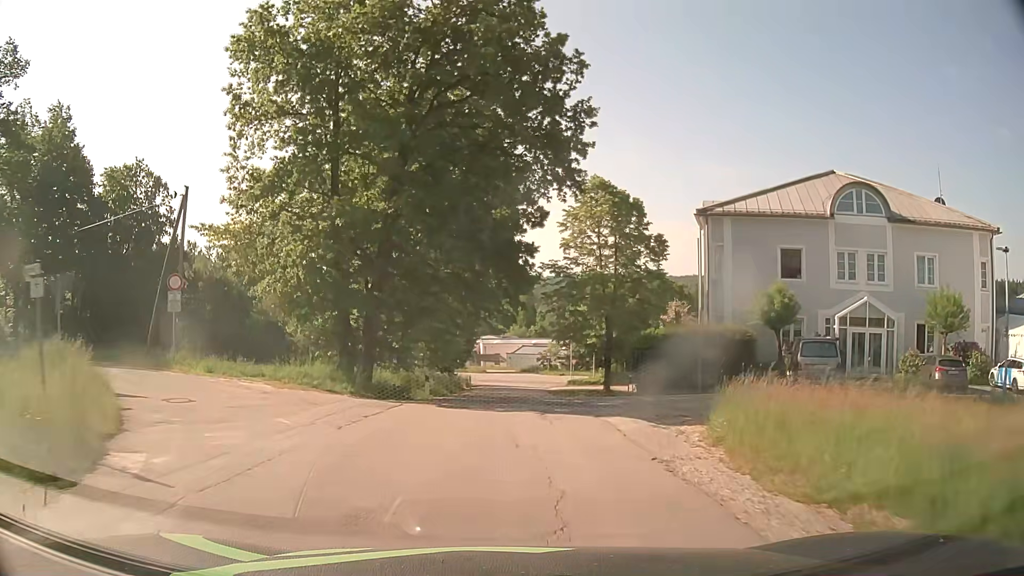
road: unclassified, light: Day
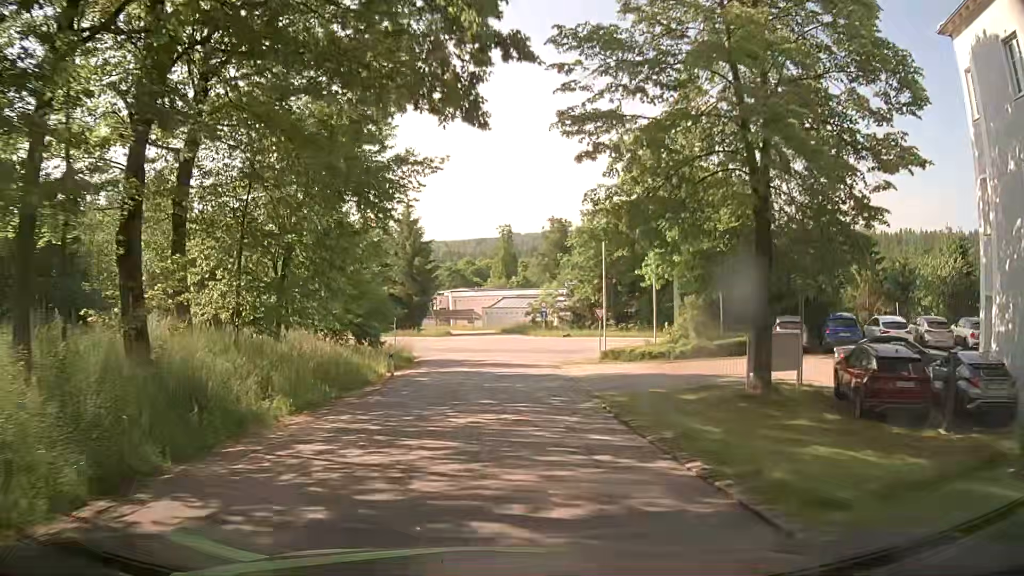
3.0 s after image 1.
(+0.6, +32.1) m; +2°
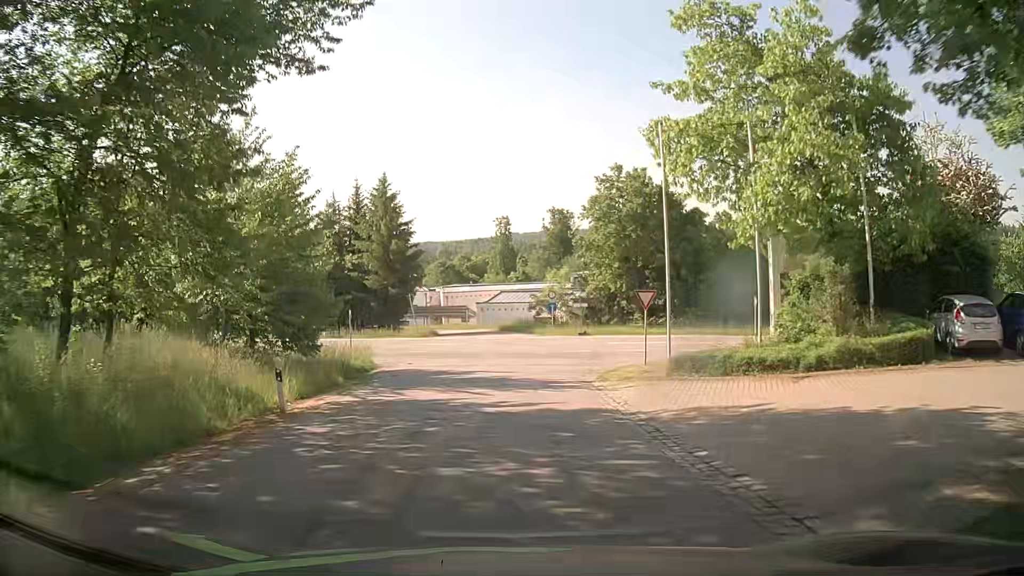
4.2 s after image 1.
(+0.2, +12.7) m; +2°
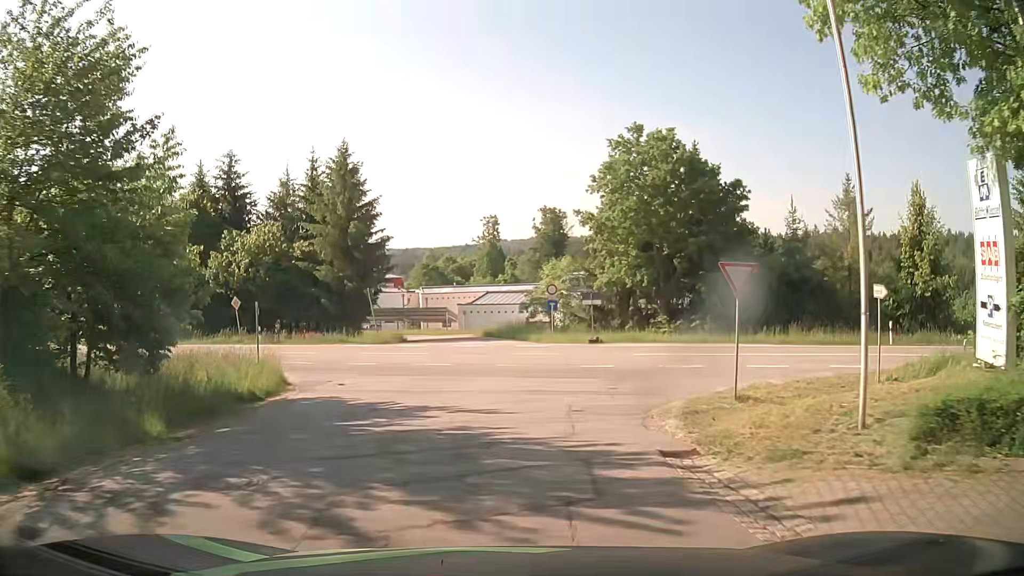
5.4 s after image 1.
(-0.3, +11.1) m; -1°
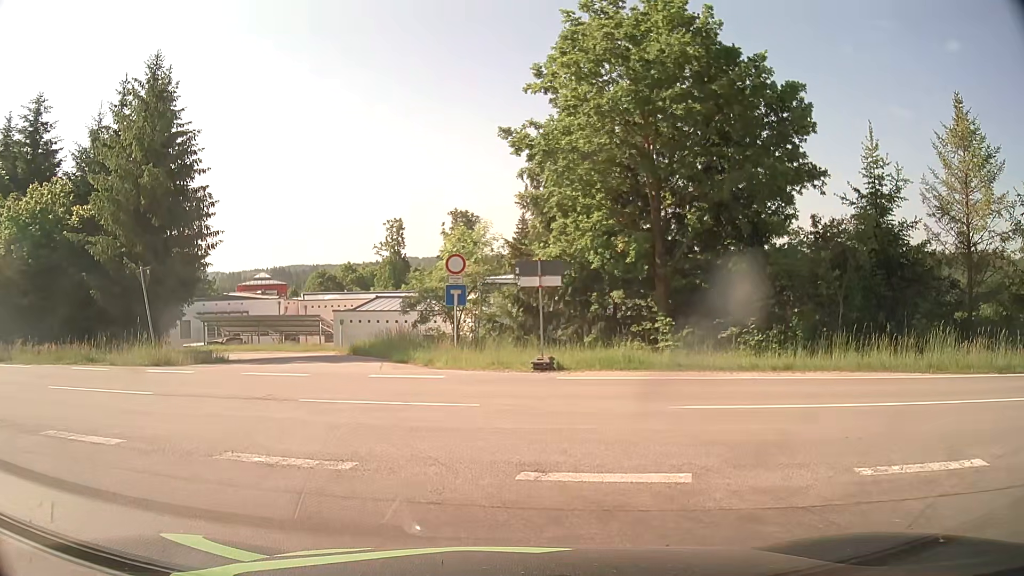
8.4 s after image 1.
(+1.1, +16.8) m; +7°
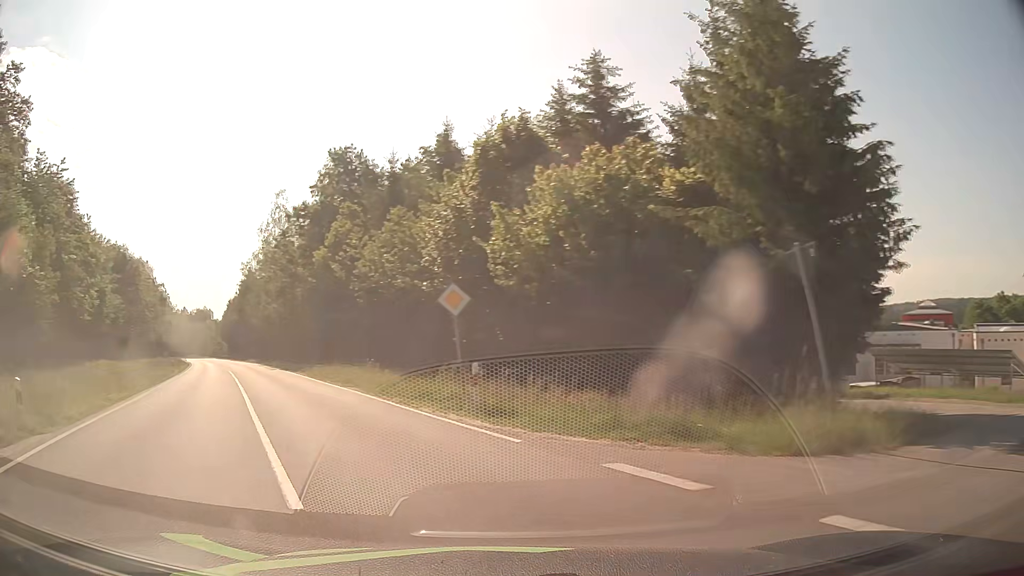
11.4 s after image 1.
(-4.6, +11.9) m; -53°
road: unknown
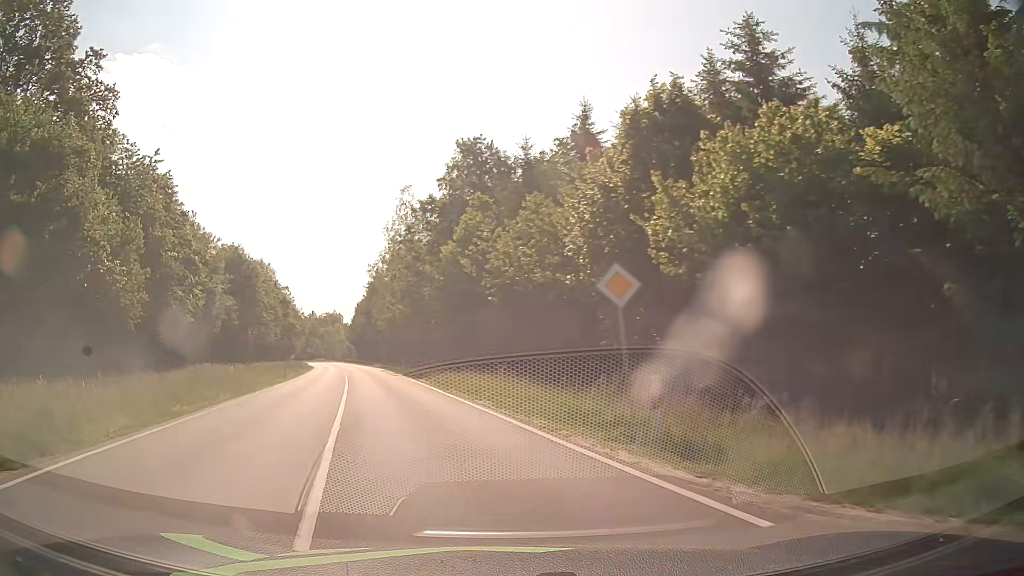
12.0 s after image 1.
(-0.5, +4.6) m; -12°
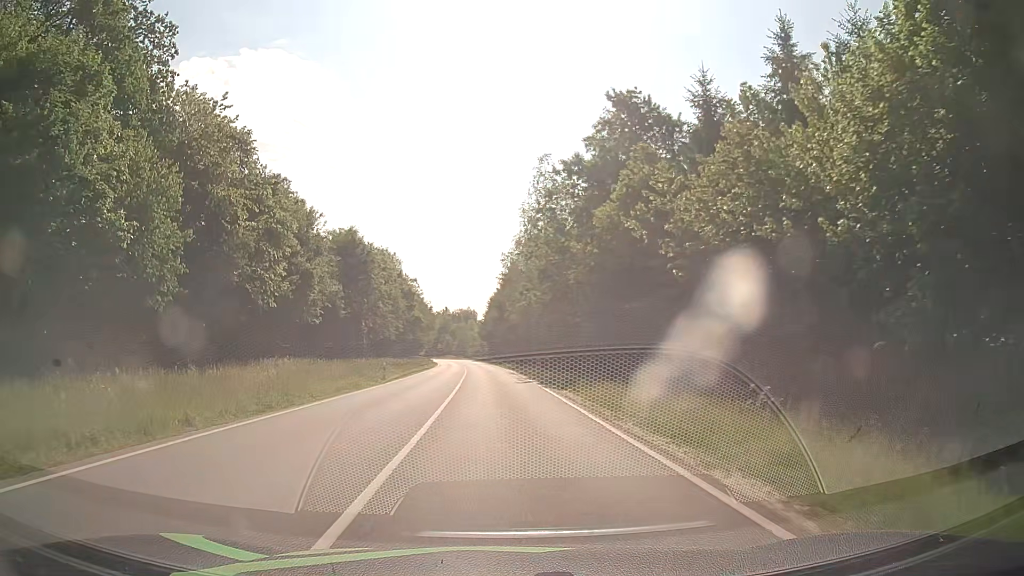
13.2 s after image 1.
(-1.7, +11.7) m; -14°
(0, +10) (0, +20) (0, +30) (-1, +40) (-1, +50) (-2, +60) (-2, +70) (-3, +80) (-3, +90) (-4, +100) m
